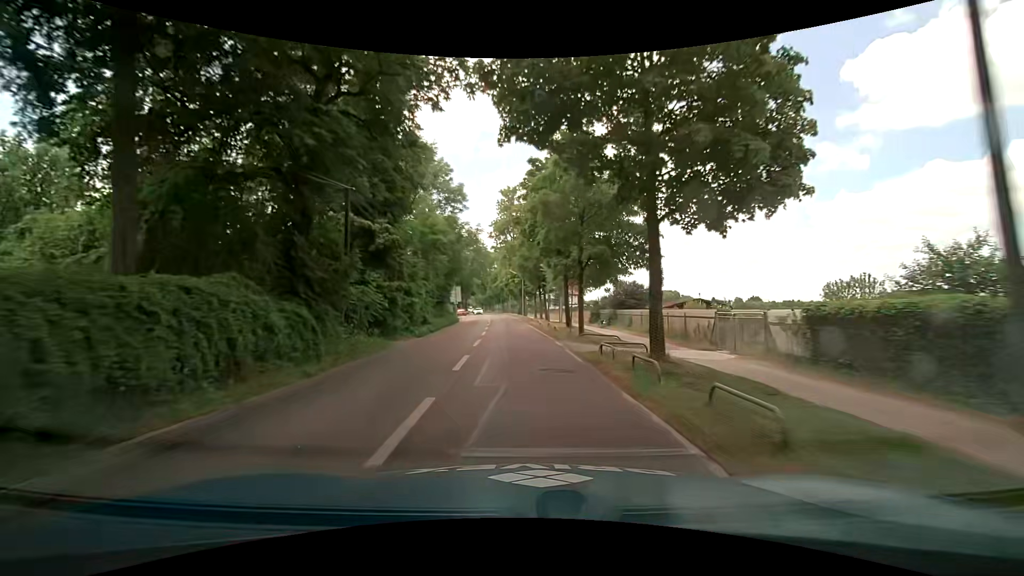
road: tertiary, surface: asphalt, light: Day
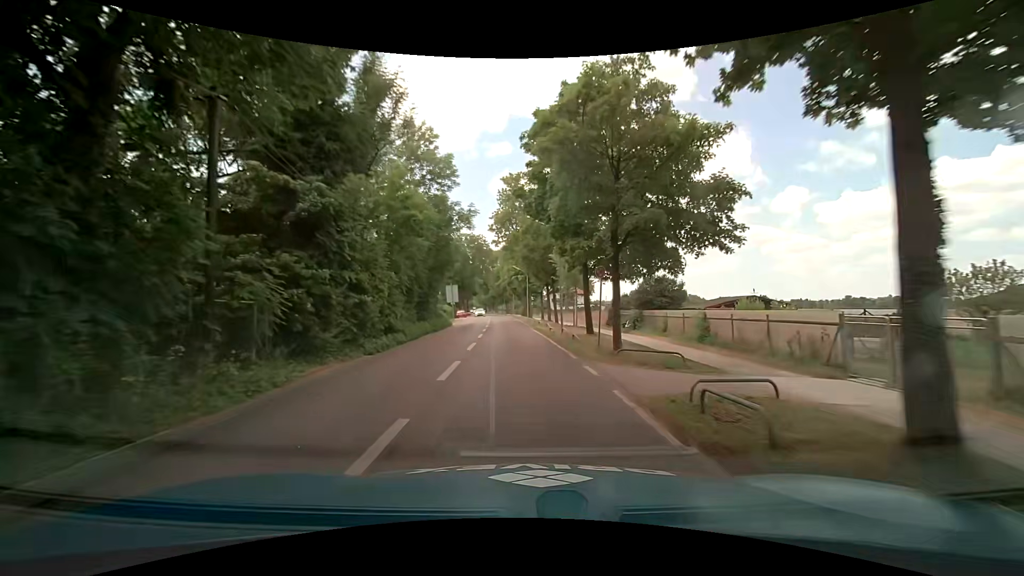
(0.0, +7.6) m; 0°
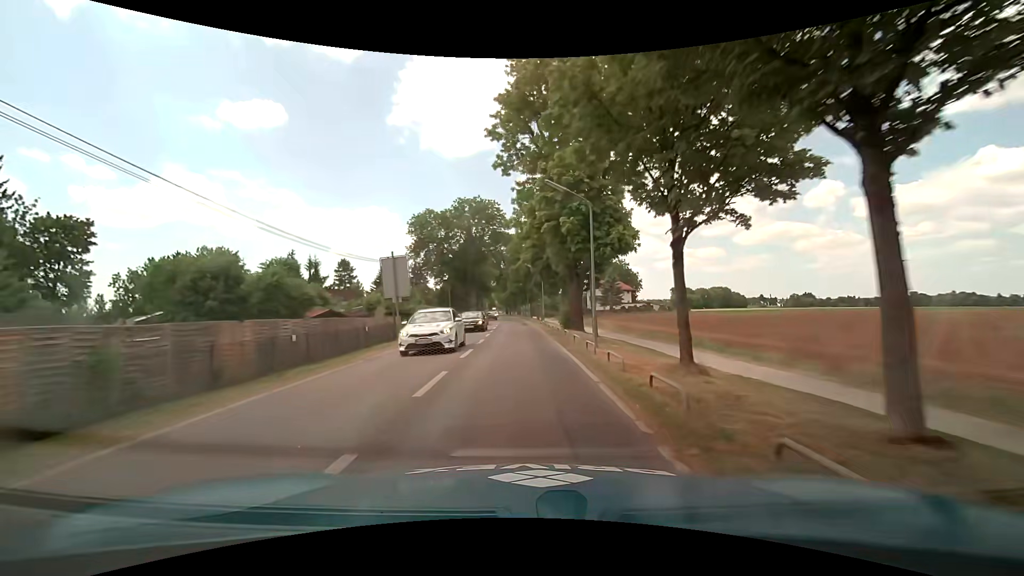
(-1.2, +37.9) m; -3°
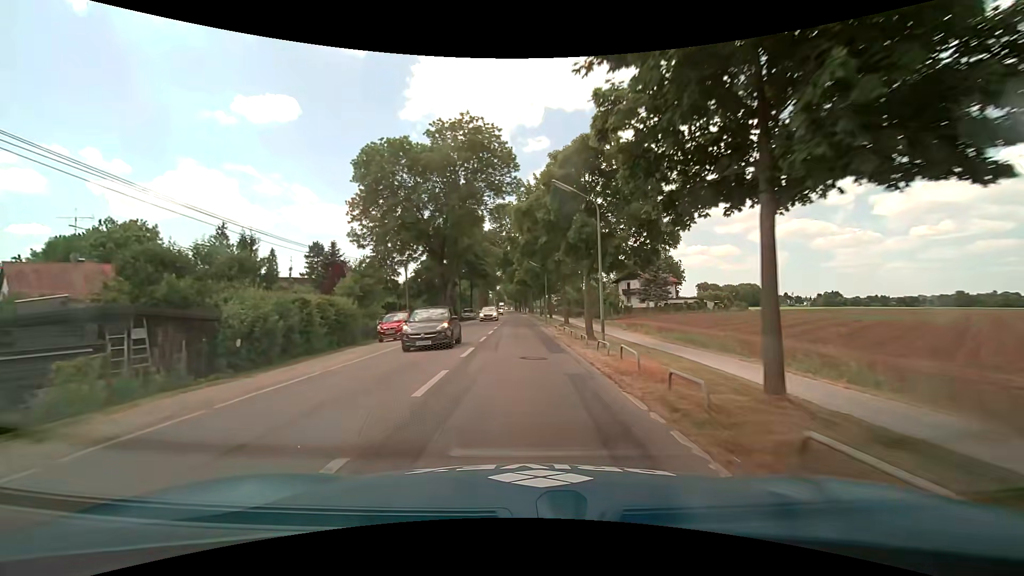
(-0.4, +30.5) m; -1°
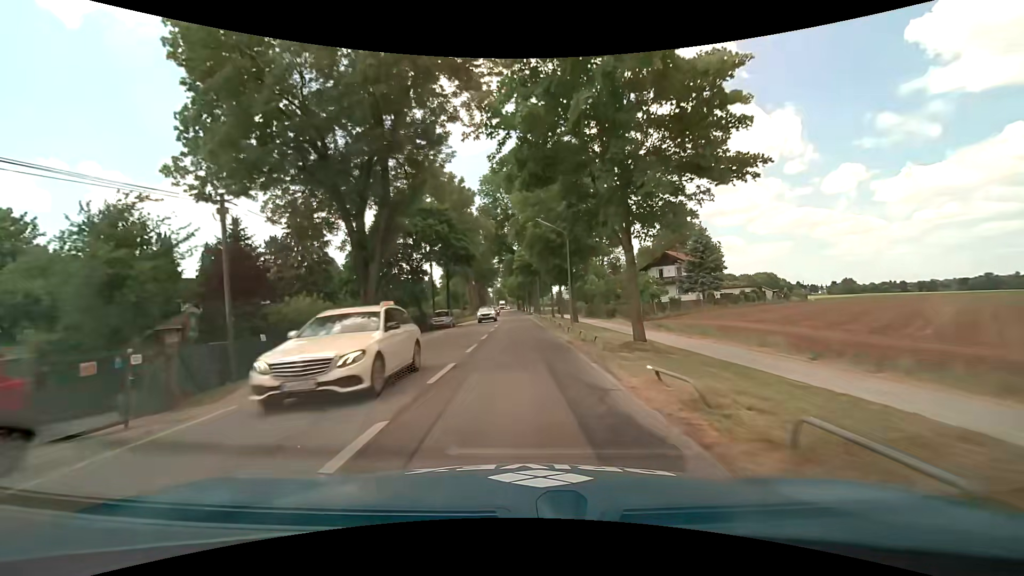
(-0.1, +23.0) m; -1°
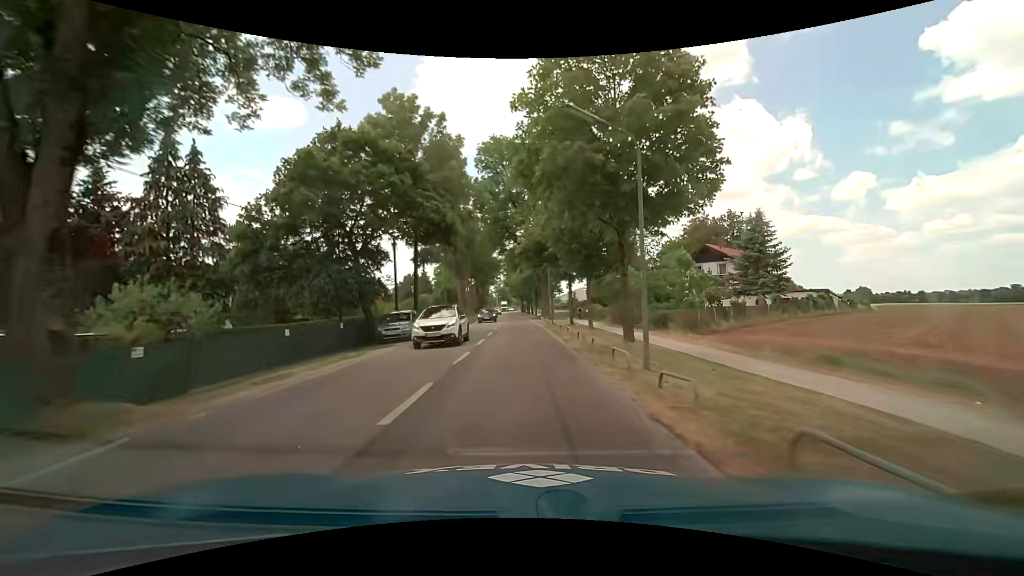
(0.0, +15.3) m; 0°
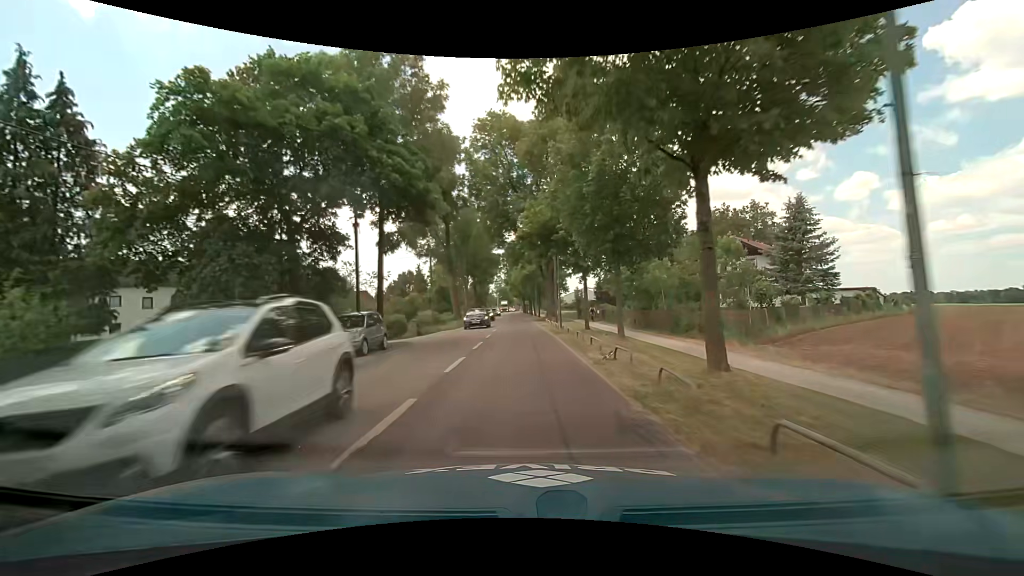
(-0.1, +7.6) m; 0°
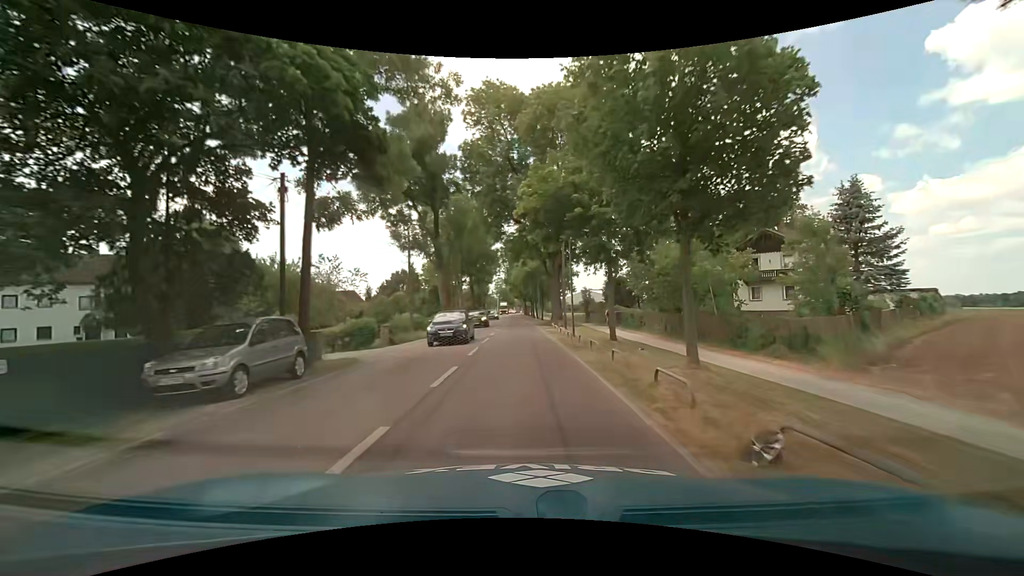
(0.0, +7.6) m; -1°
(0, +10) (0, +20) (0, +30) (0, +40) (0, +50) (-1, +60) (-1, +70) (-1, +80) (-1, +90) (-1, +100) m
